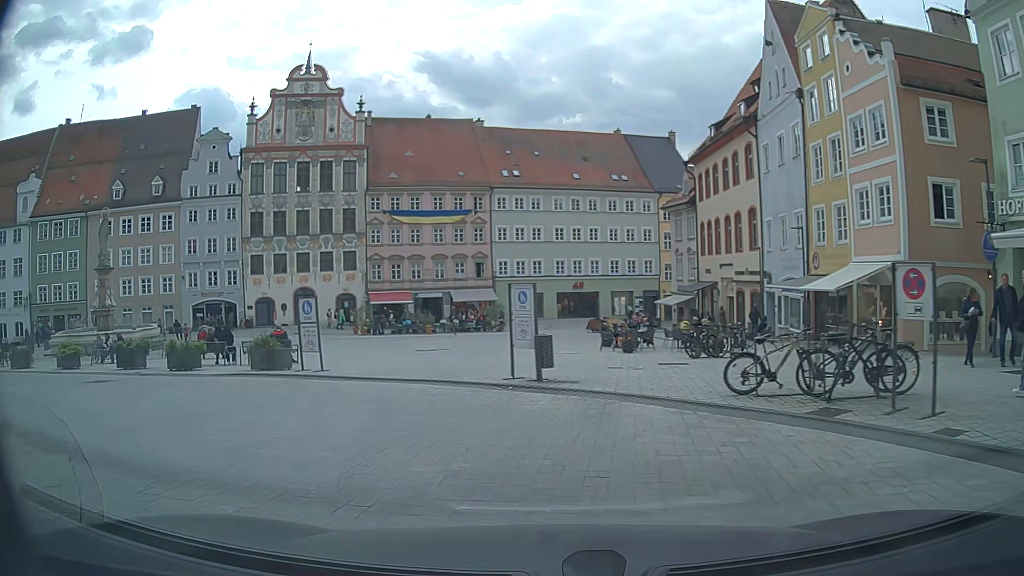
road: secondary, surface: asphalt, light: Day
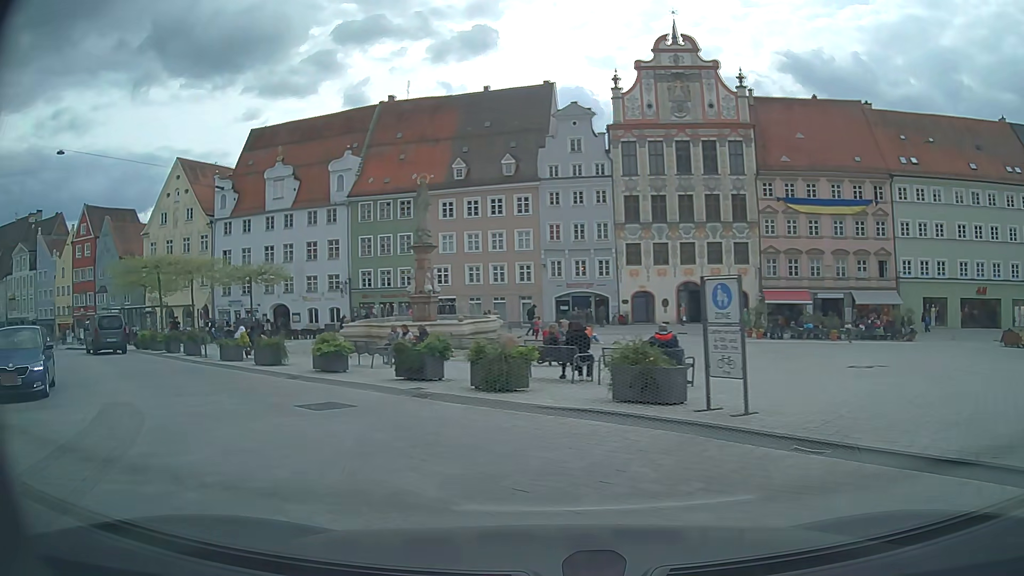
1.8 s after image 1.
(-2.0, +7.4) m; -31°
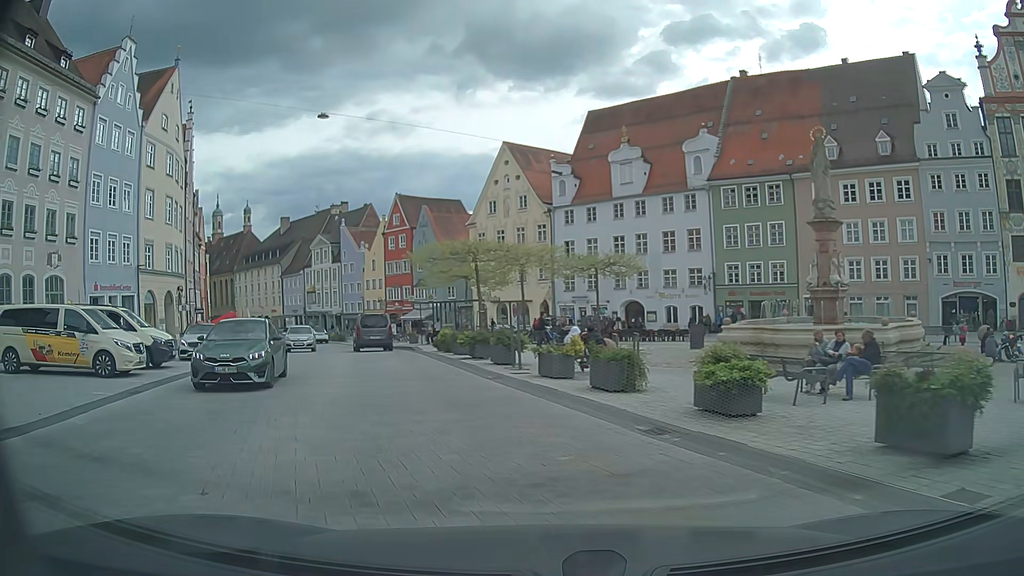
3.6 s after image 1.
(-2.2, +7.6) m; -30°
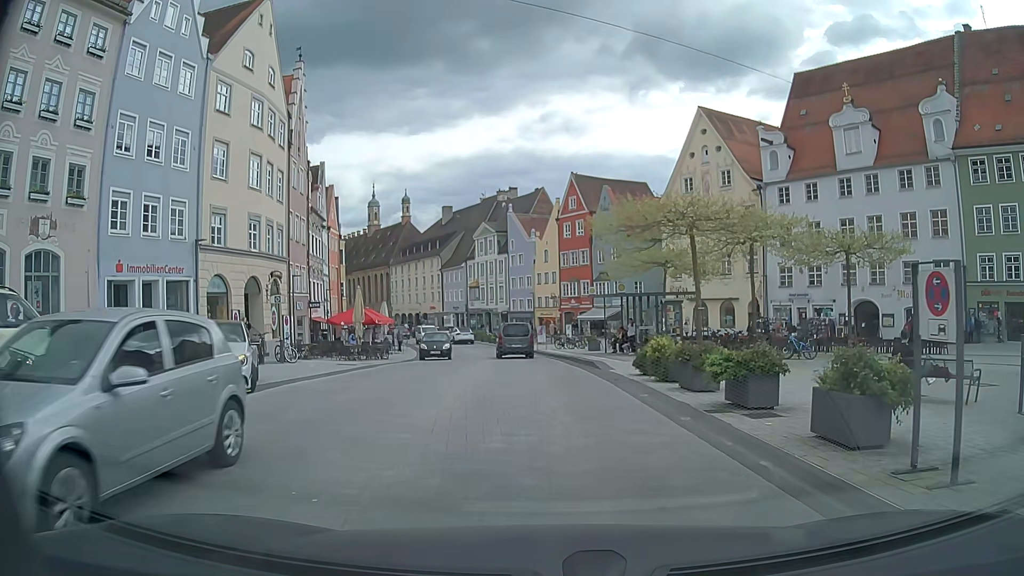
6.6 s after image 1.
(-2.3, +12.8) m; -15°
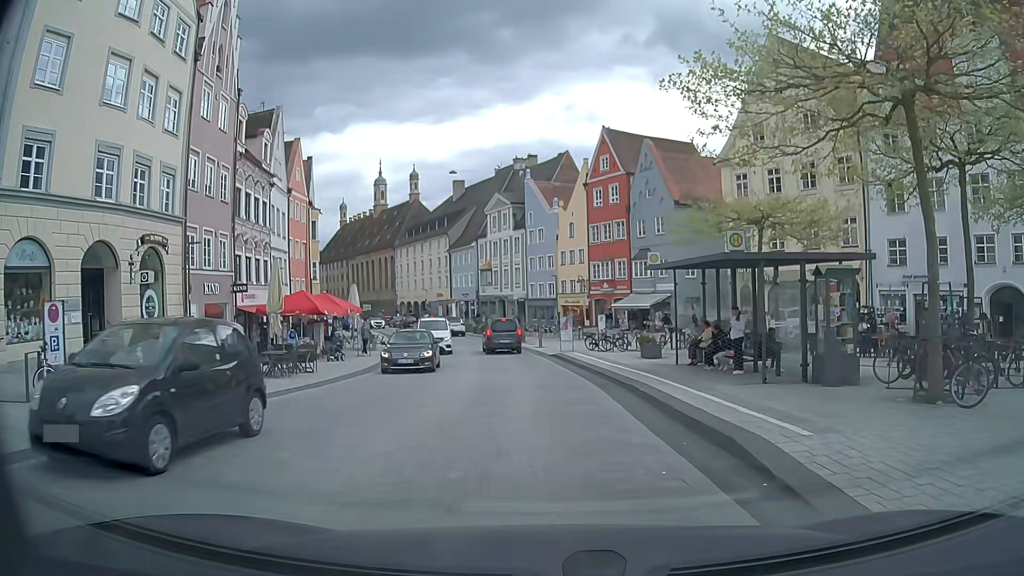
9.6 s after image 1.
(0.0, +15.2) m; 0°
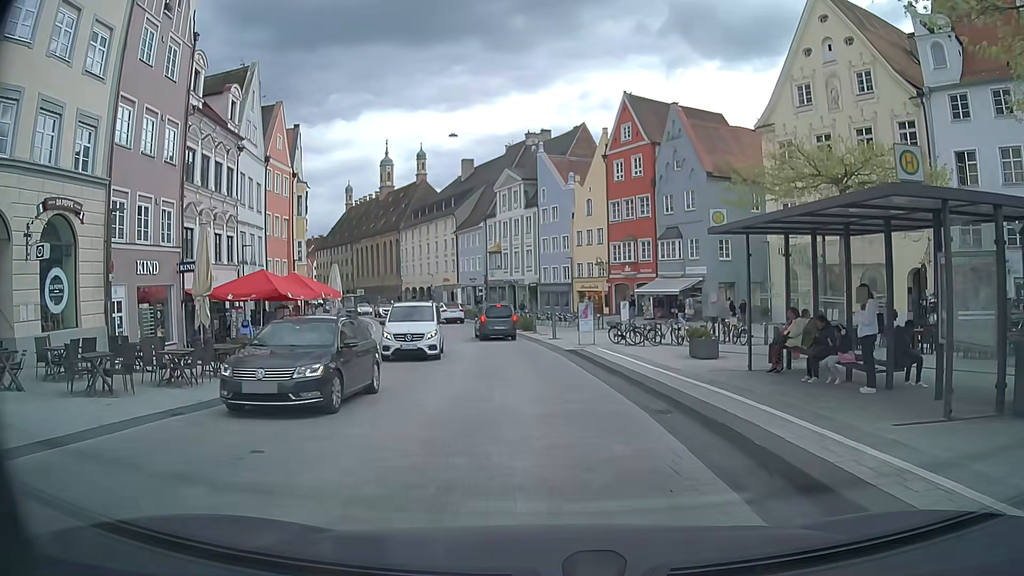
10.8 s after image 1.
(-0.2, +6.5) m; -3°
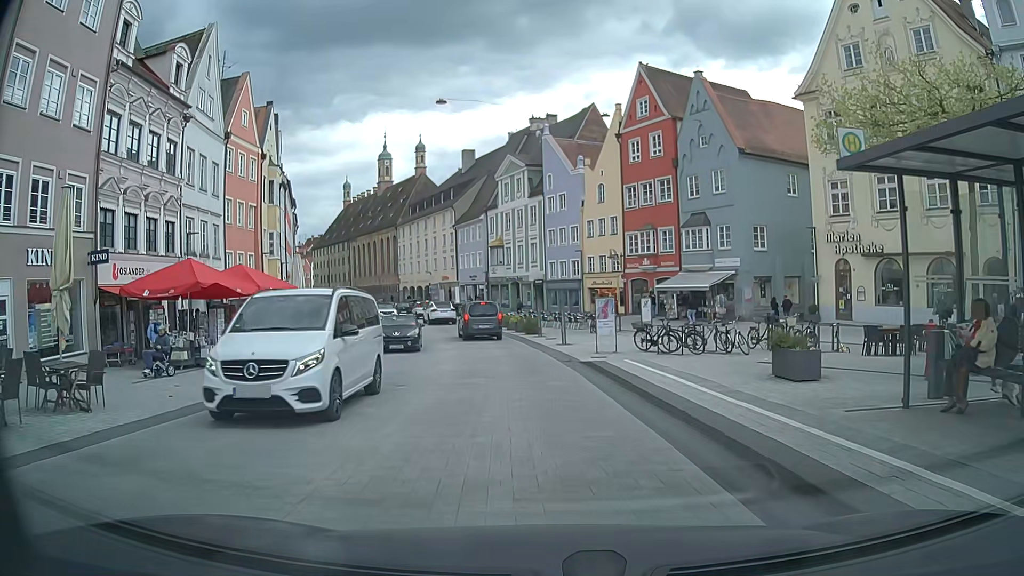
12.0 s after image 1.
(0.0, +6.7) m; -2°
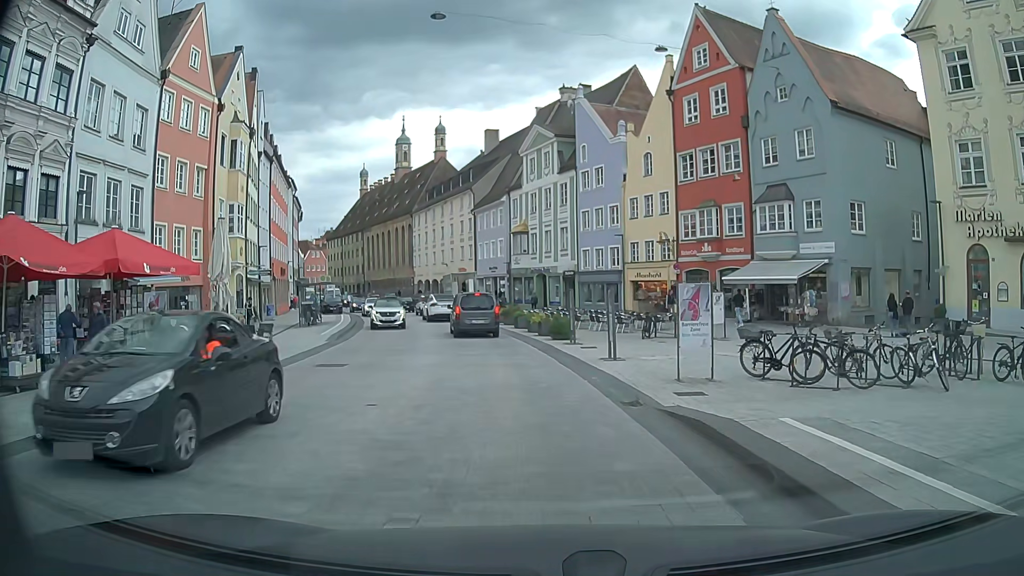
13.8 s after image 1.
(0.0, +10.0) m; -2°
